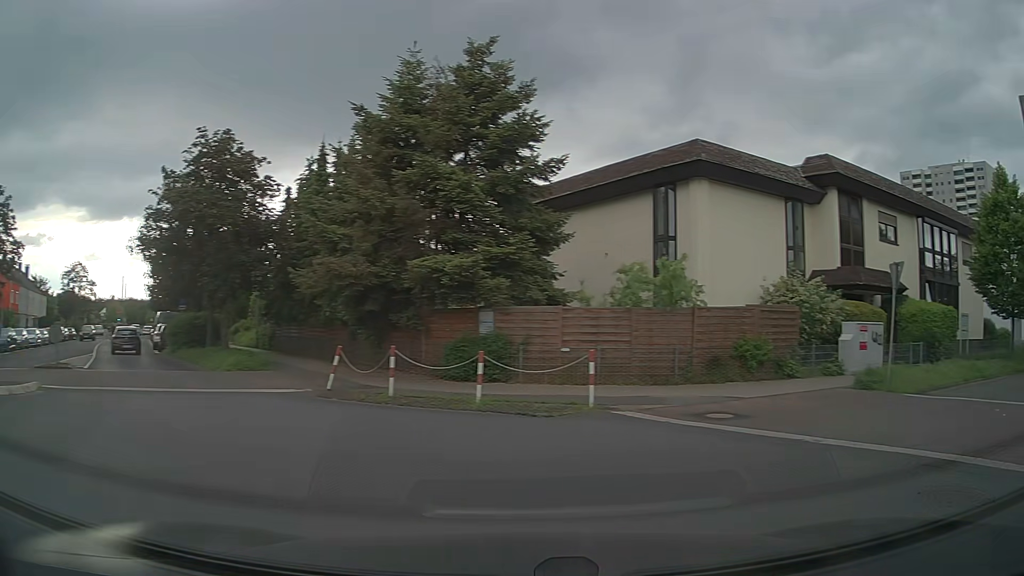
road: residential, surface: paving_stones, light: Day
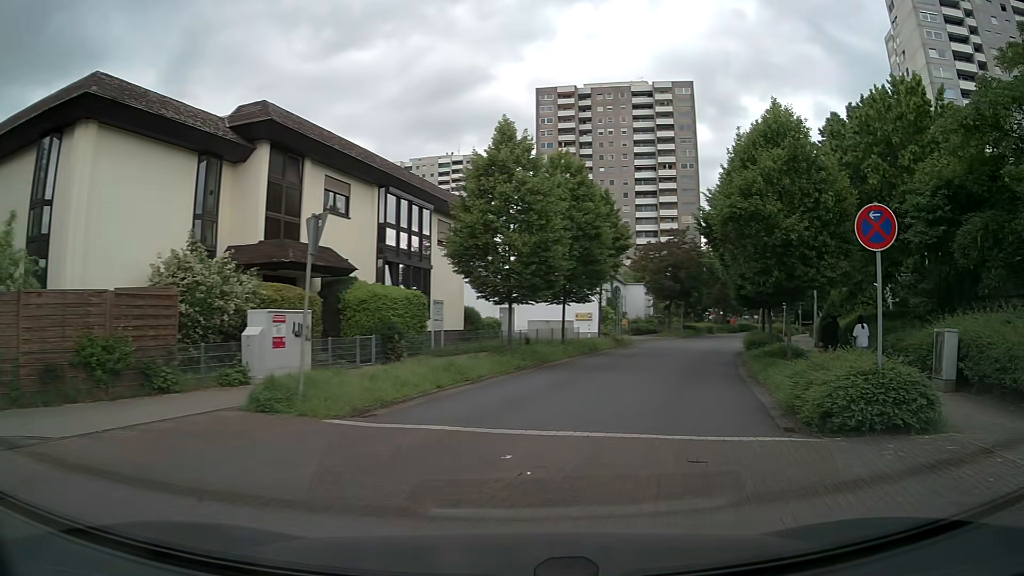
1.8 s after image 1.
(+2.6, +5.4) m; +46°
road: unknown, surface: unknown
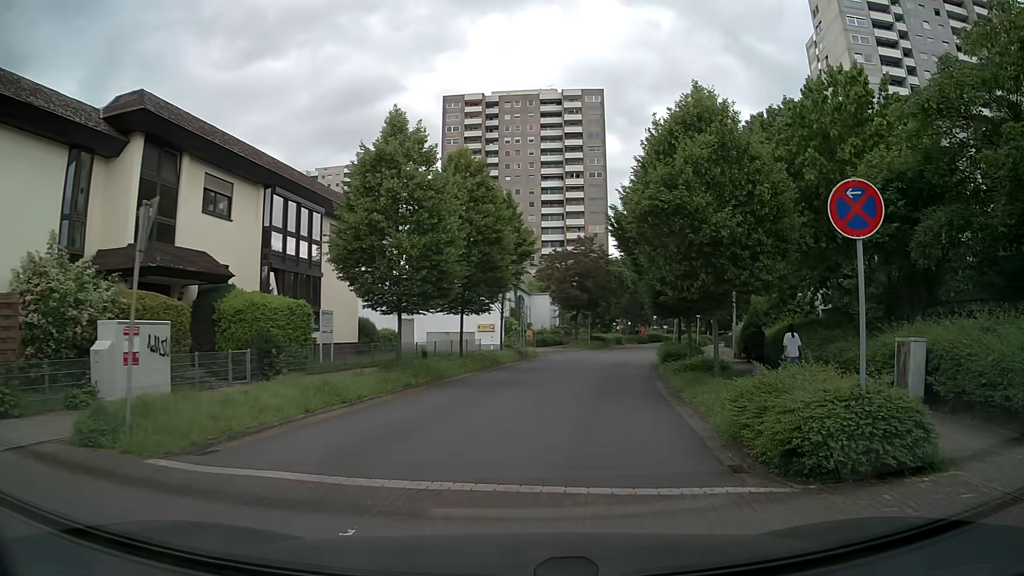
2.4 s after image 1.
(+0.1, +2.2) m; +6°
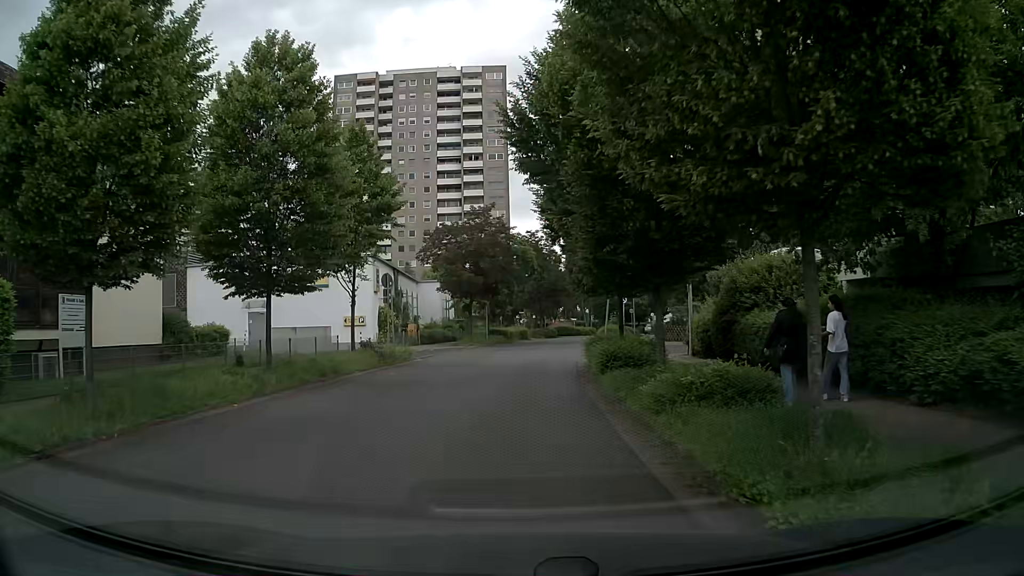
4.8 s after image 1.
(+1.4, +10.6) m; +9°
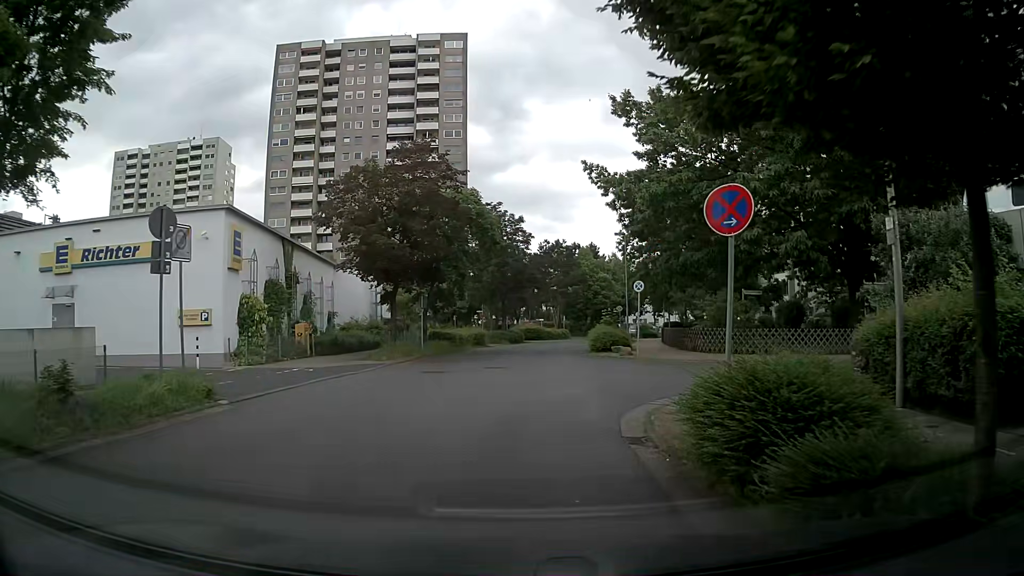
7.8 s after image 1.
(+0.2, +16.0) m; +5°
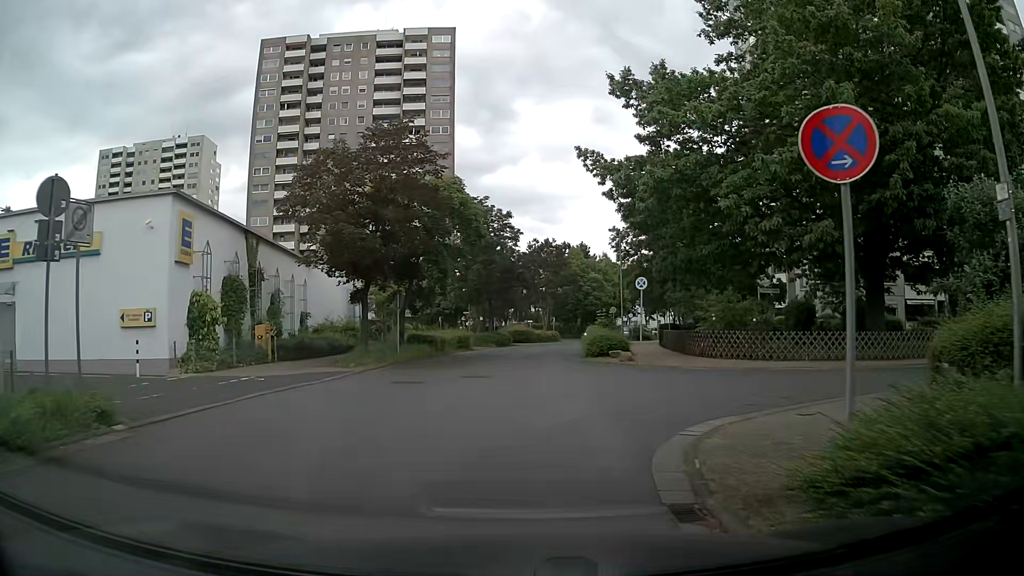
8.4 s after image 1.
(-0.1, +3.0) m; 0°
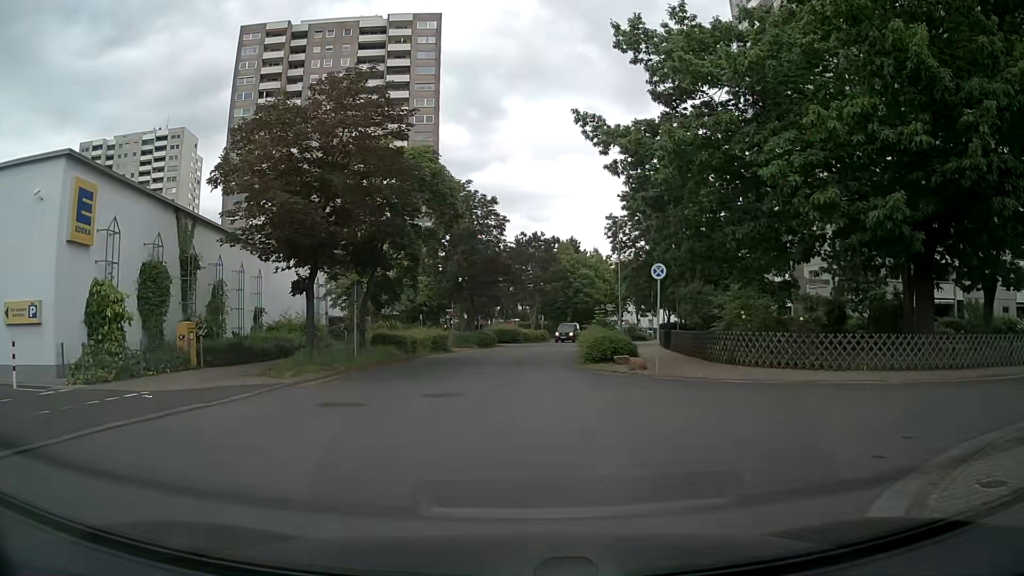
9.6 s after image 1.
(+0.1, +4.8) m; +1°
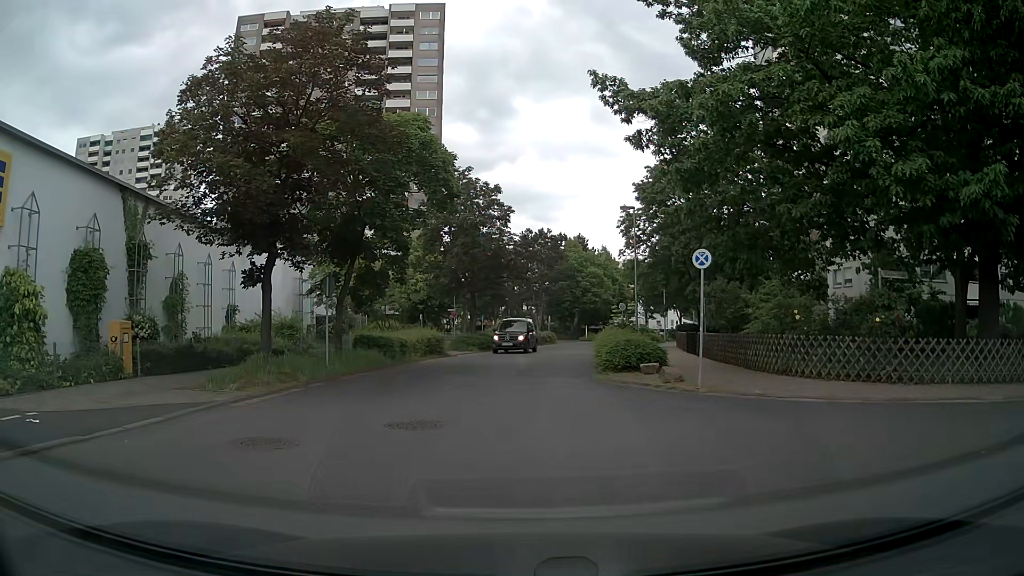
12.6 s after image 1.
(0.0, +3.6) m; +1°
